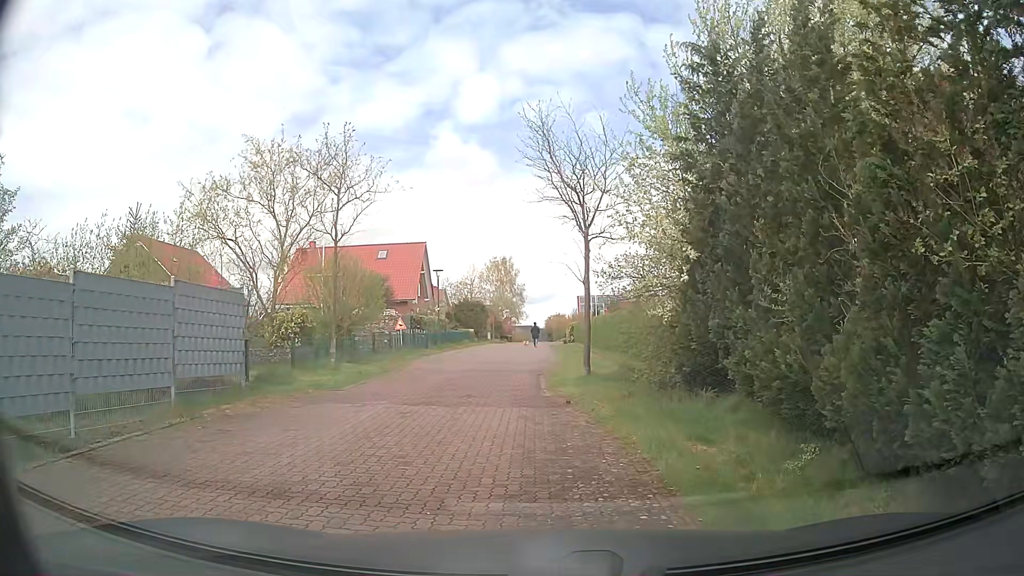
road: residential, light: Day
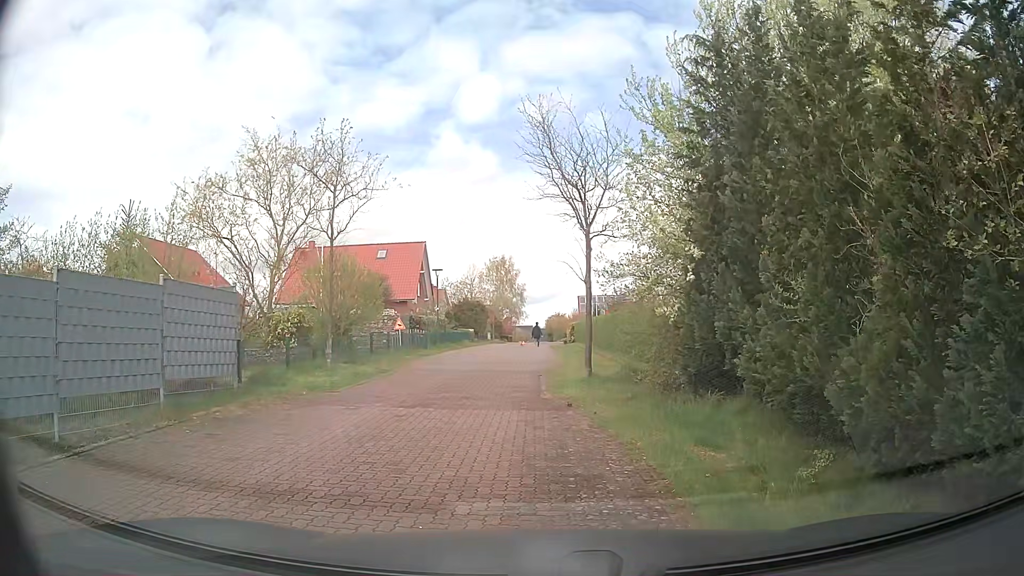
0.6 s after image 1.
(0.0, +0.3) m; 0°
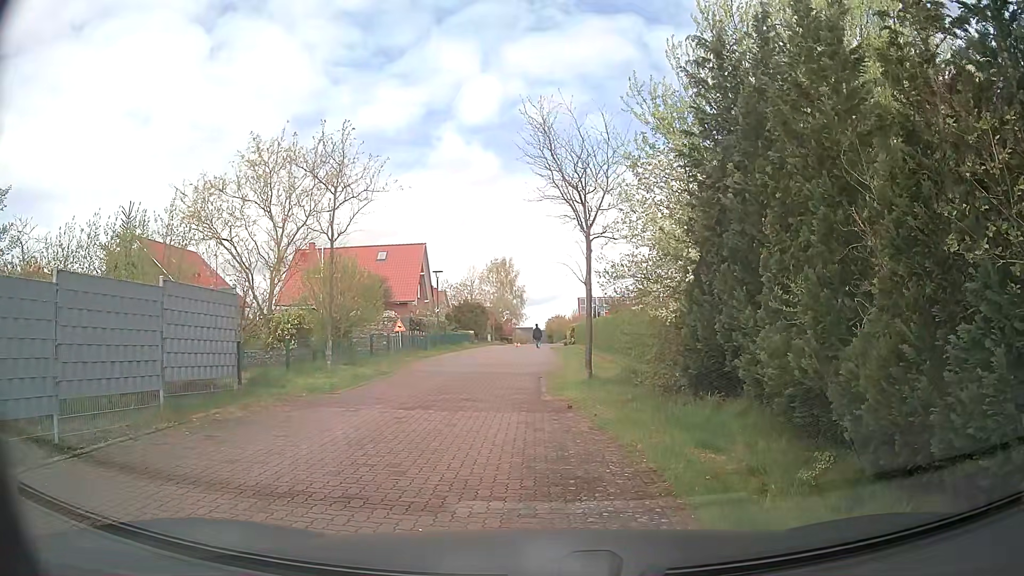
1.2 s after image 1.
(0.0, +0.1) m; 0°
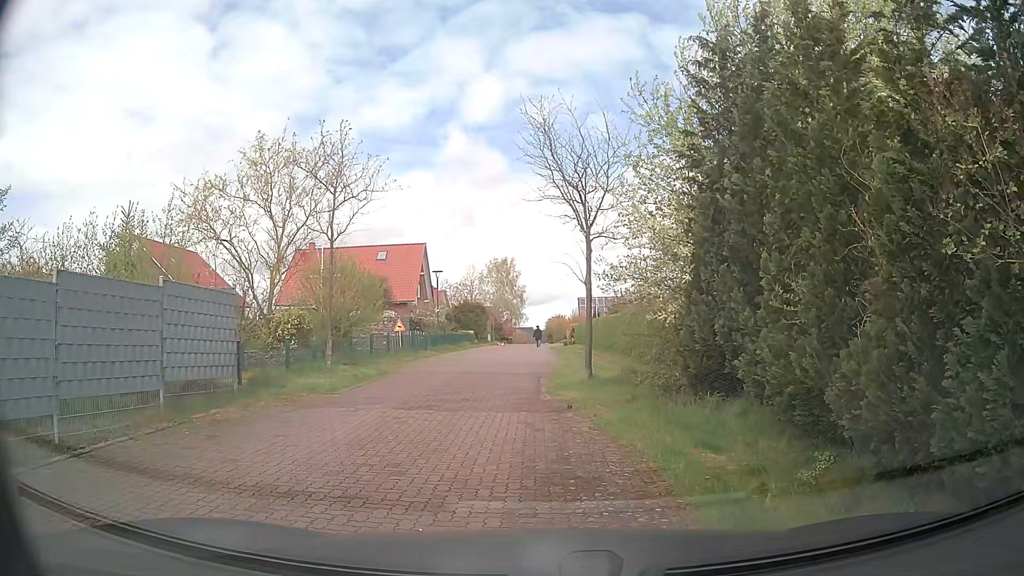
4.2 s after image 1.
(0.0, +0.1) m; 0°
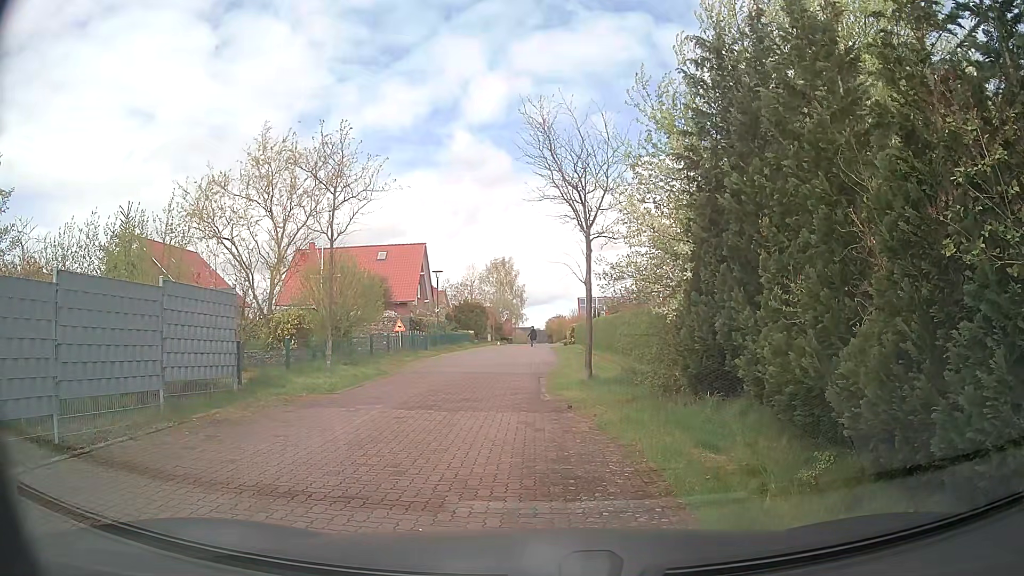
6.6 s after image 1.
(0.0, 0.0) m; 0°
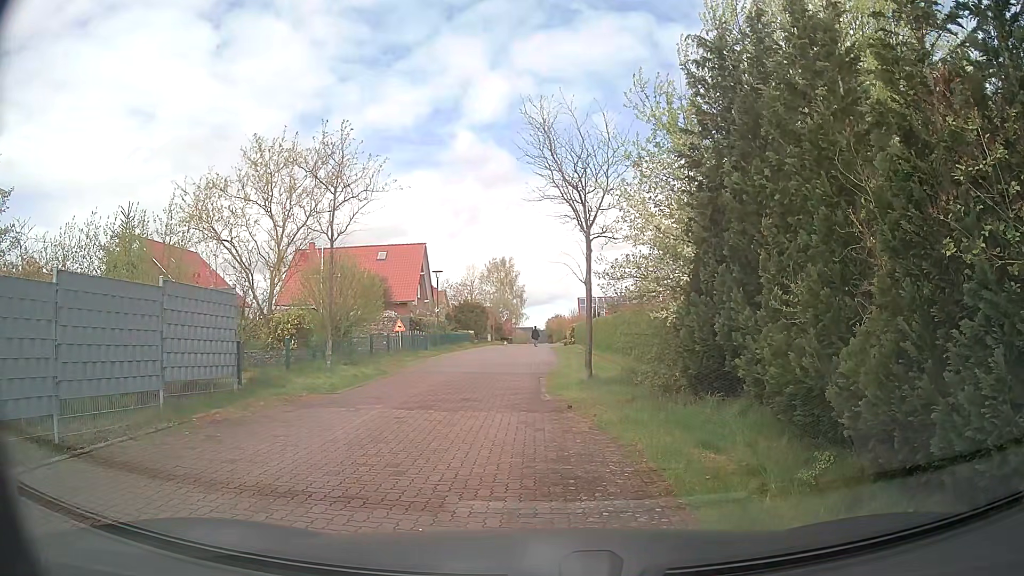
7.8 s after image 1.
(0.0, 0.0) m; 0°
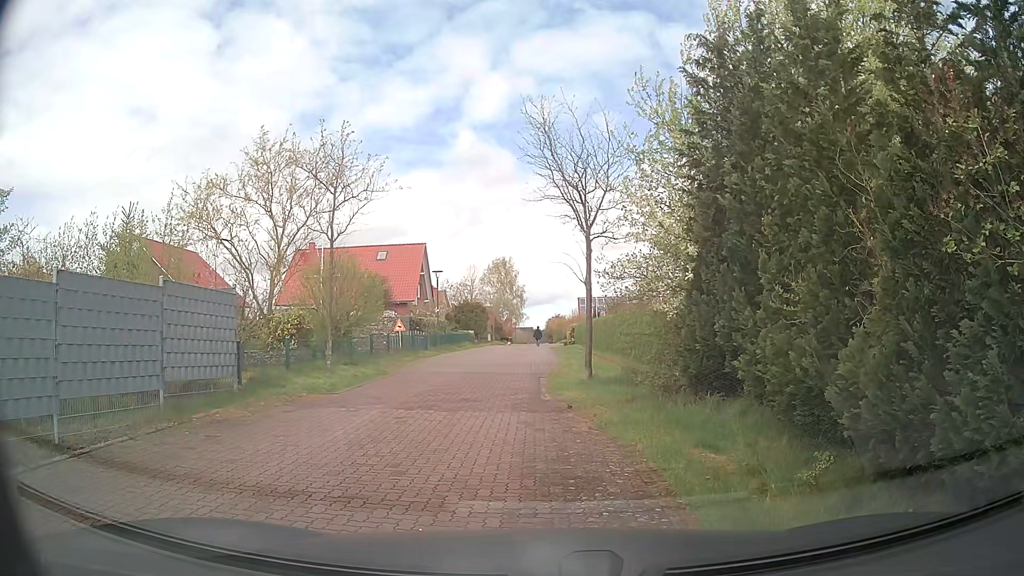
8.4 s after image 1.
(0.0, 0.0) m; 0°
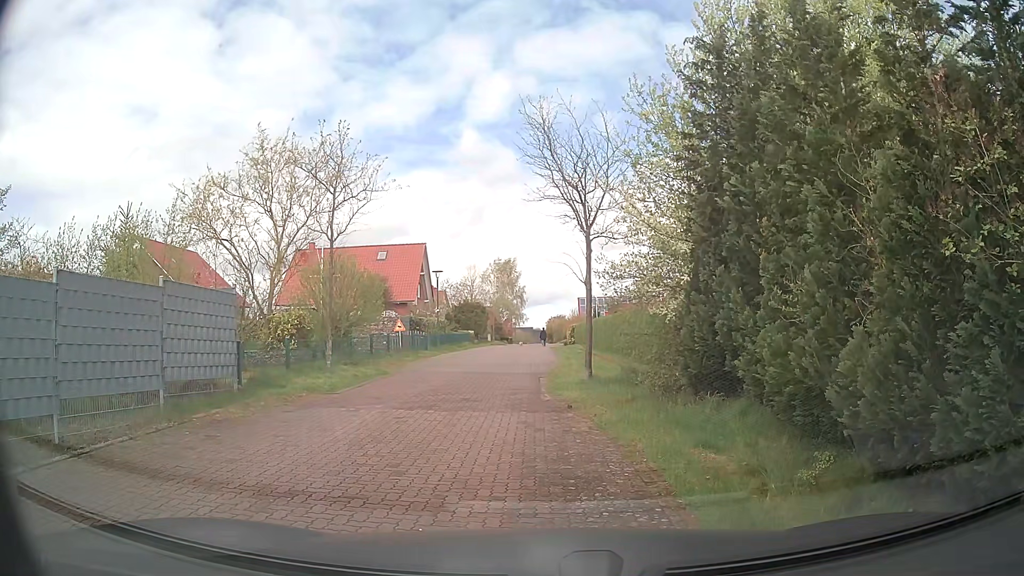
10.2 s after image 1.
(0.0, 0.0) m; 0°
